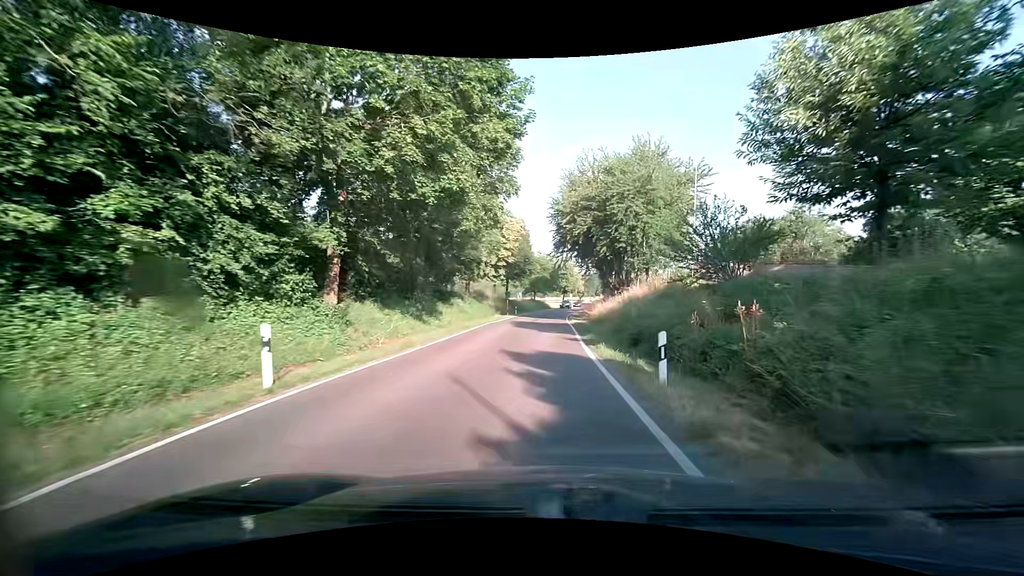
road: tertiary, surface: asphalt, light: Day
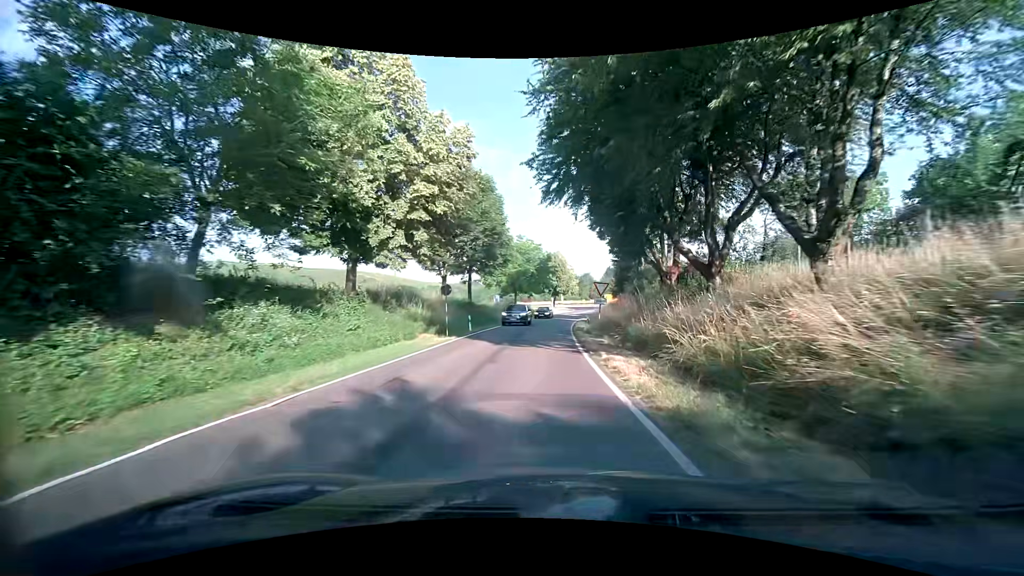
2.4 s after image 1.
(+0.5, +28.7) m; +2°
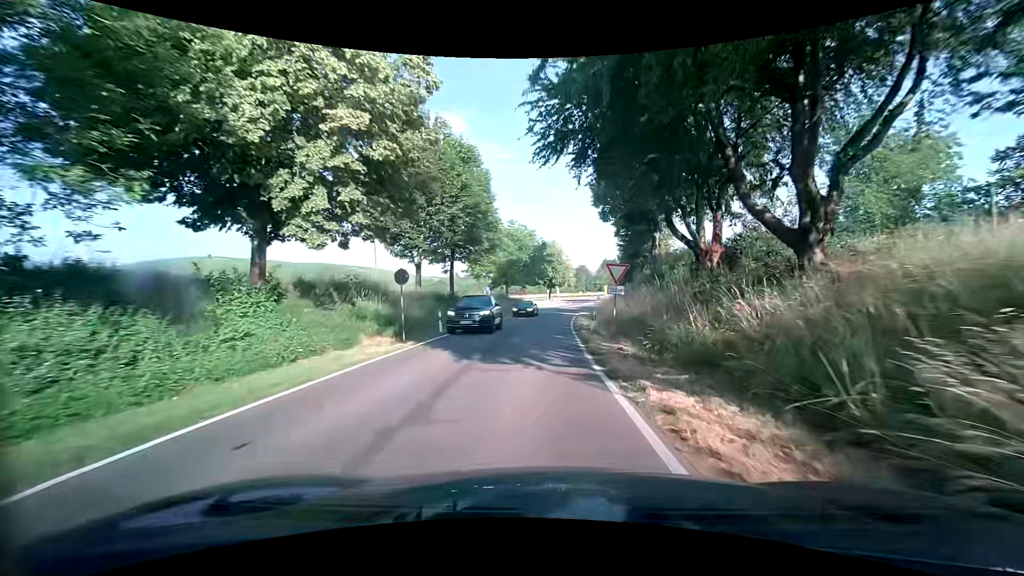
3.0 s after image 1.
(+0.1, +7.1) m; +1°
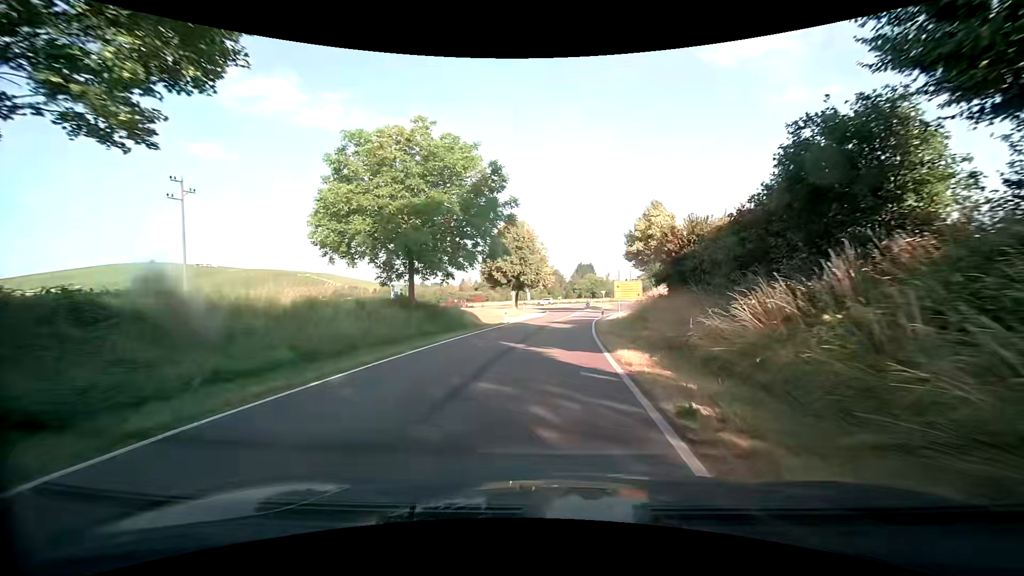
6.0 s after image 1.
(+0.1, +36.3) m; +3°
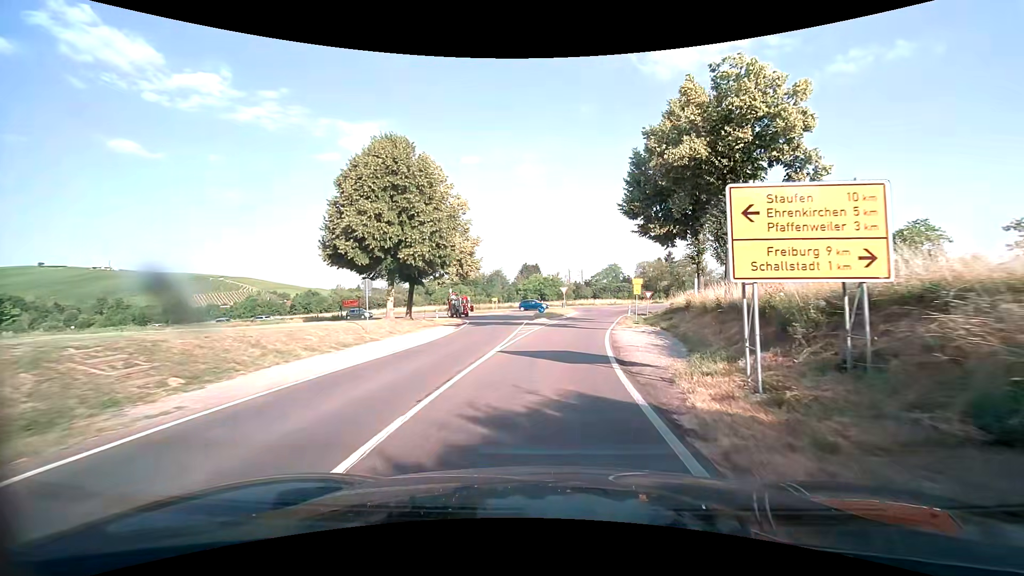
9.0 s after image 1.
(+1.4, +35.3) m; +5°
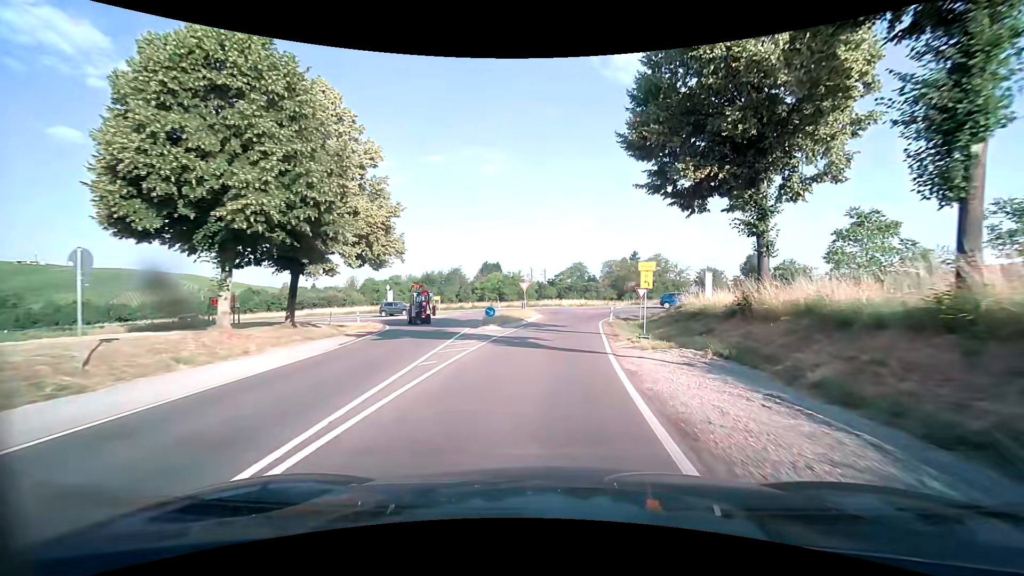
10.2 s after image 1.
(+0.5, +13.2) m; +5°
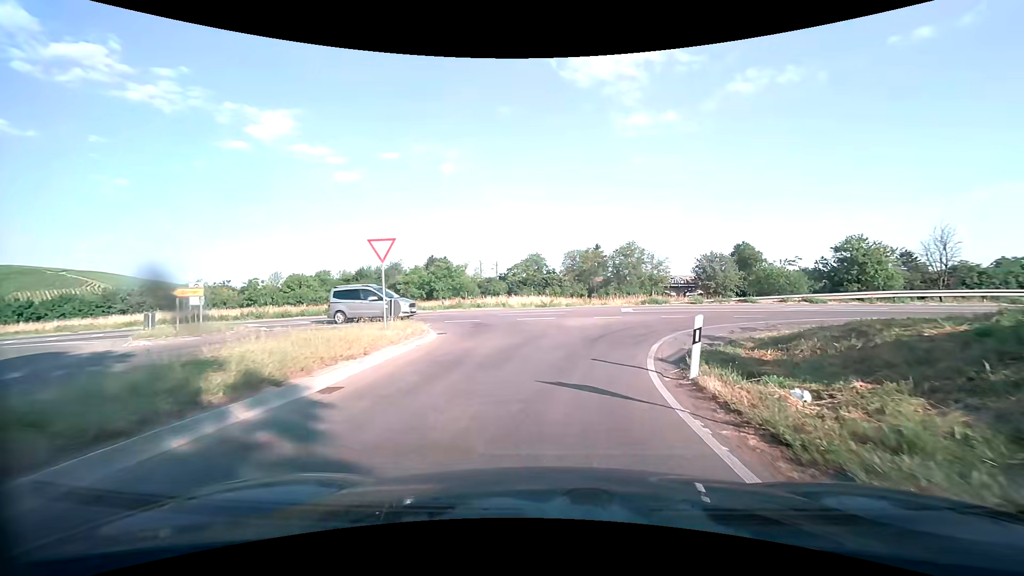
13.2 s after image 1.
(+1.5, +28.0) m; +5°
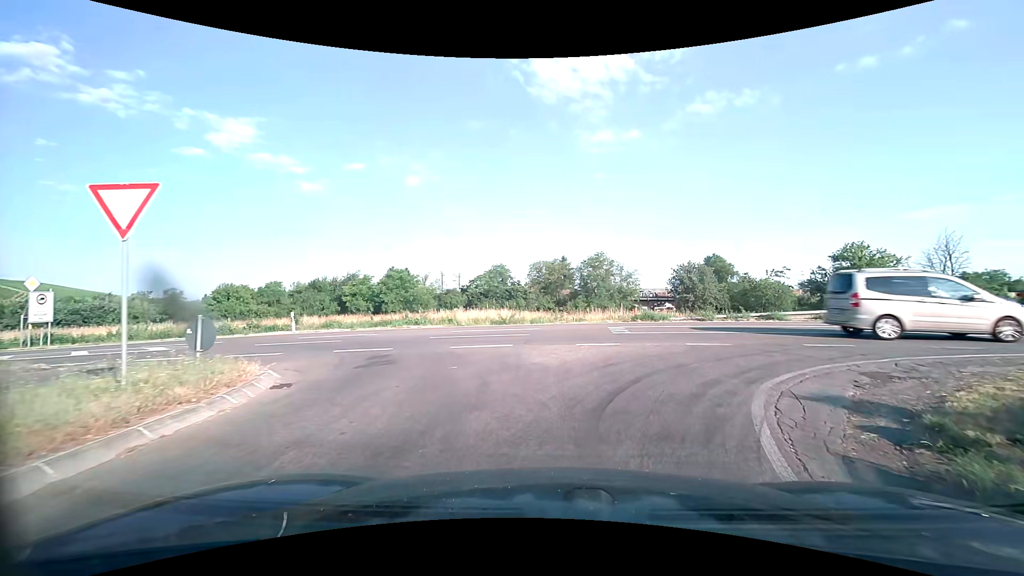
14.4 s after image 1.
(+0.2, +7.4) m; +4°
(+2, +10) (+10, +15) (+20, +15) (+30, +14) (+40, +13) (+50, +12) (+60, +12) (+70, +11) (+80, +10) (+90, +9) m
